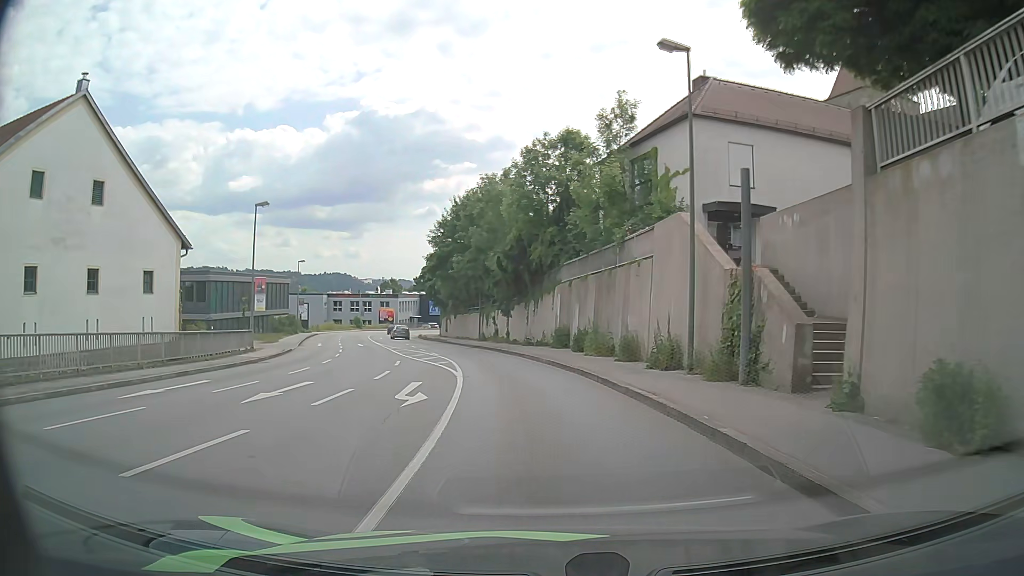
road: tertiary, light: Day
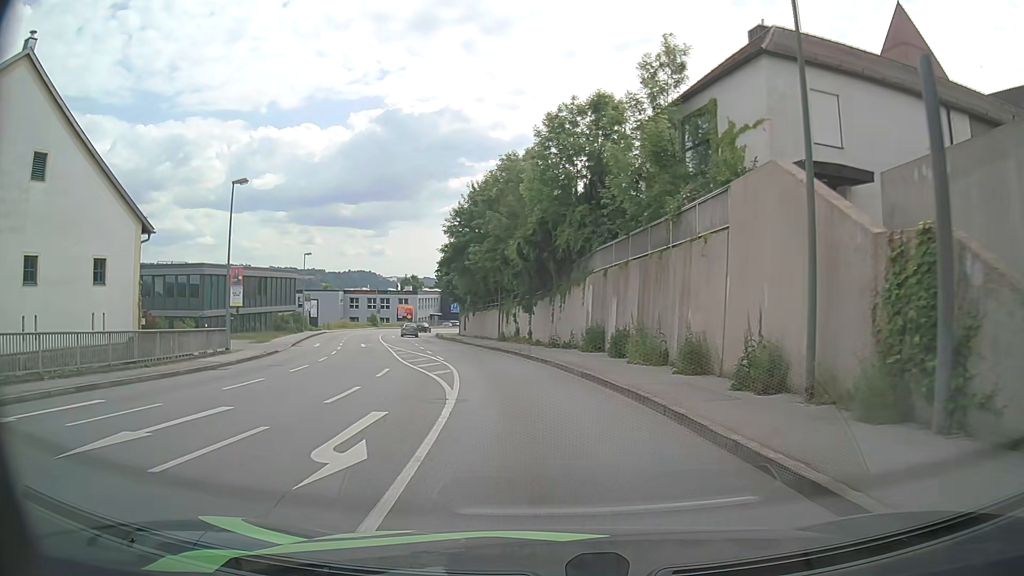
(-0.1, +5.9) m; -2°
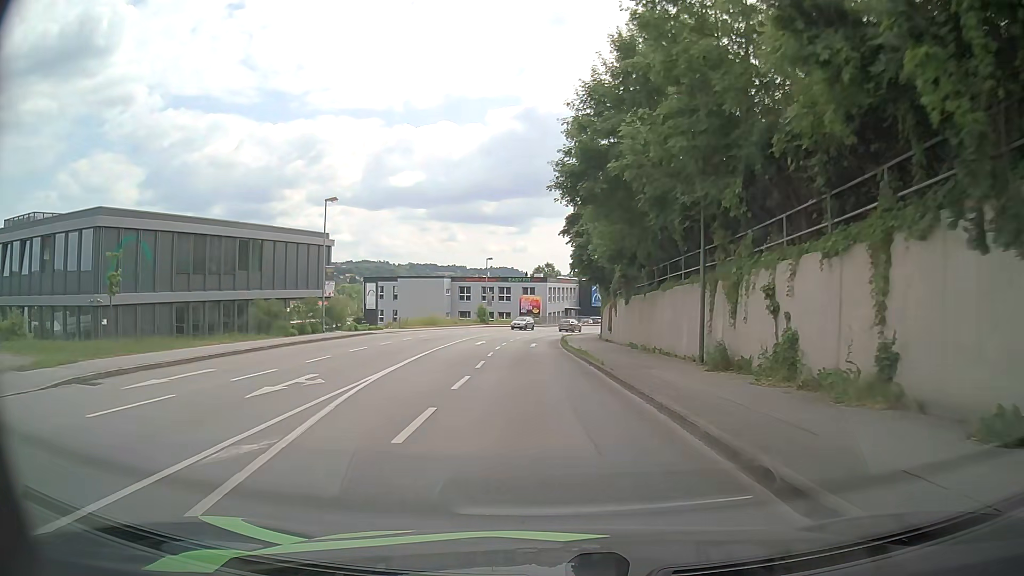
(-3.4, +30.7) m; -13°
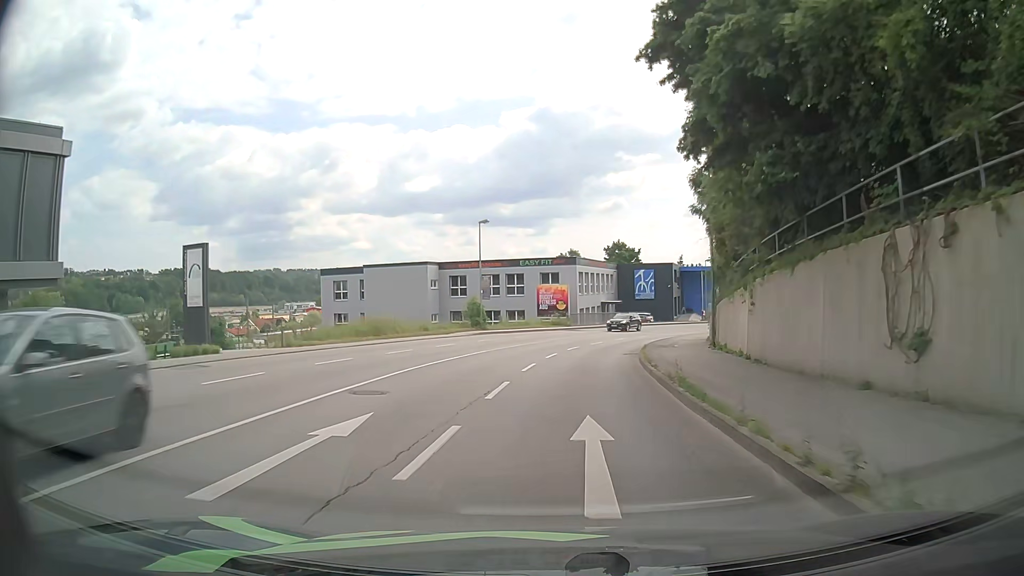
(-0.5, +31.7) m; 0°
(0, +10) (+1, +20) (+2, +30) (+4, +40) (+7, +49) (+12, +58) (+17, +67) (+23, +74) (+30, +81) (+38, +87) m
